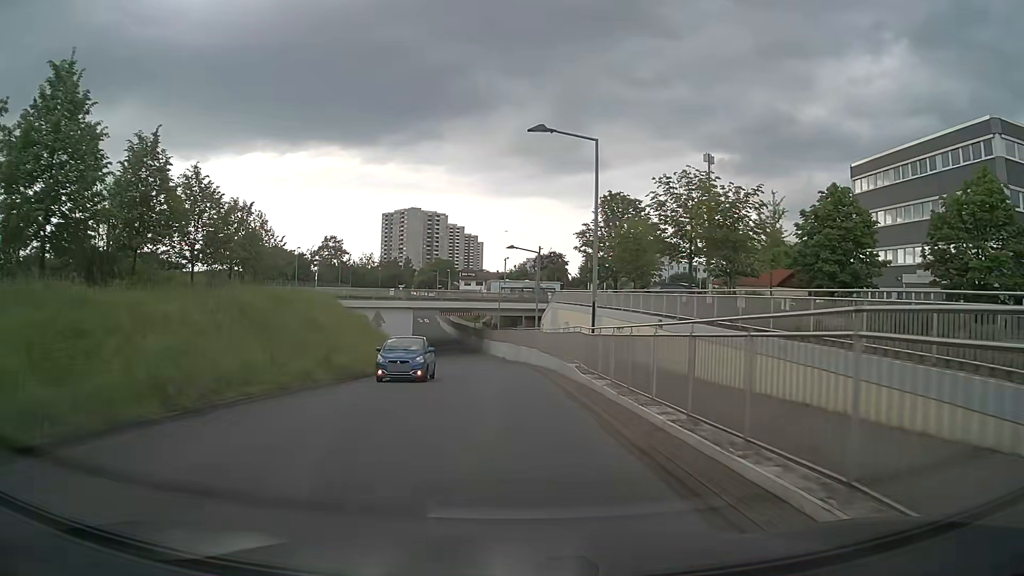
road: unclassified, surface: asphalt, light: Day
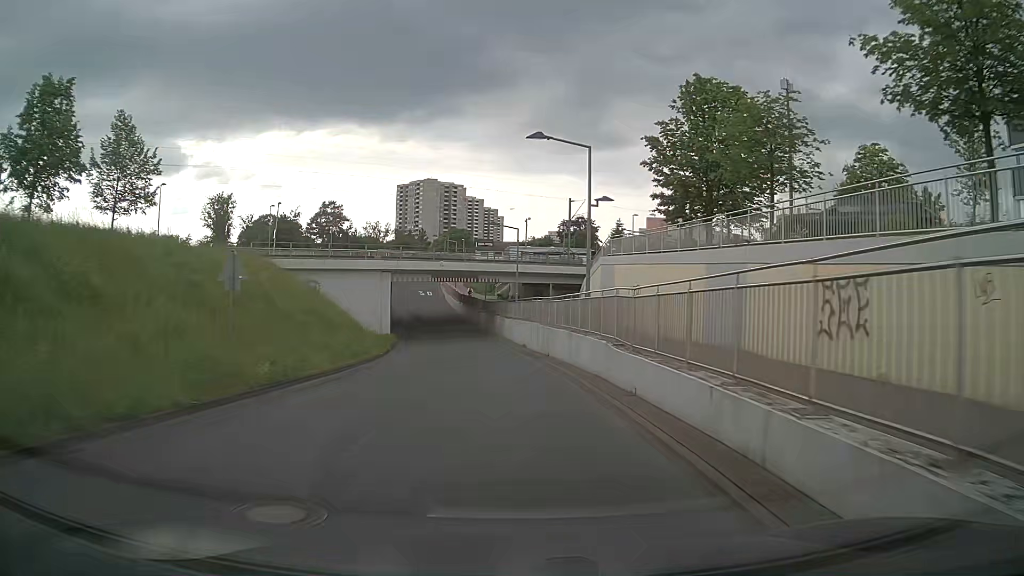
(-0.5, +21.1) m; -2°
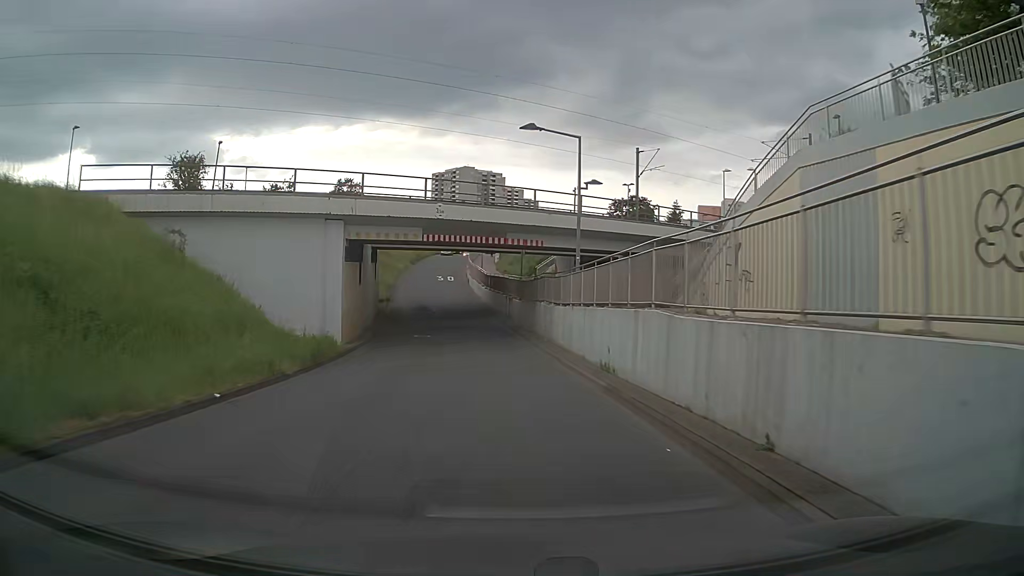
(-0.6, +21.0) m; -3°
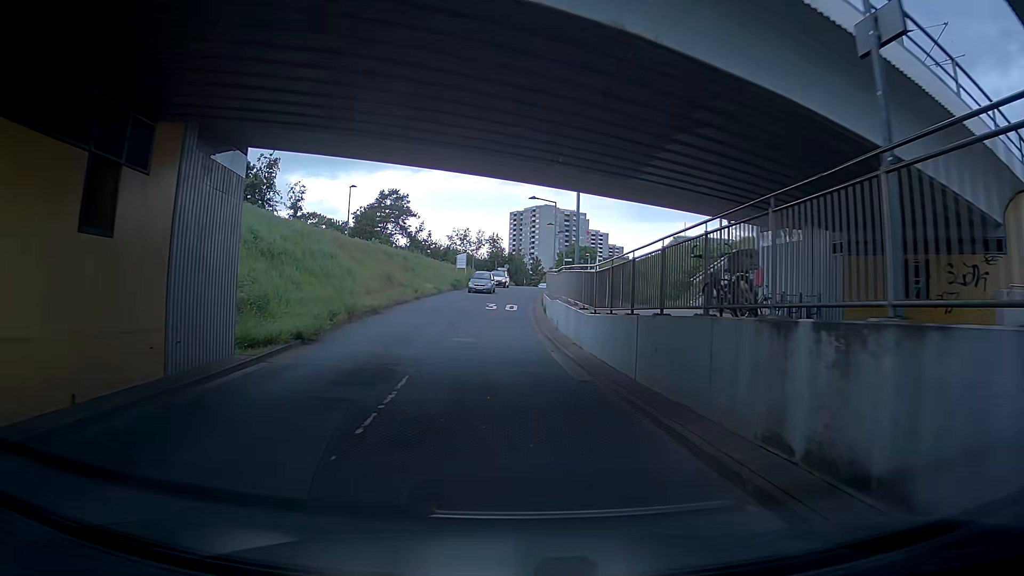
(-1.8, +33.4) m; -5°
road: residential
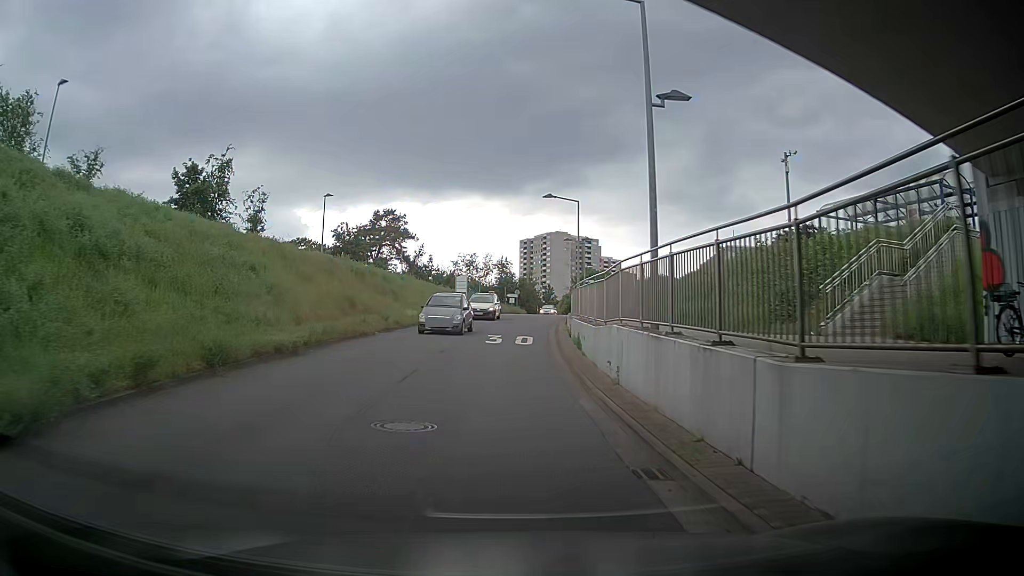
(+0.1, +11.9) m; -3°
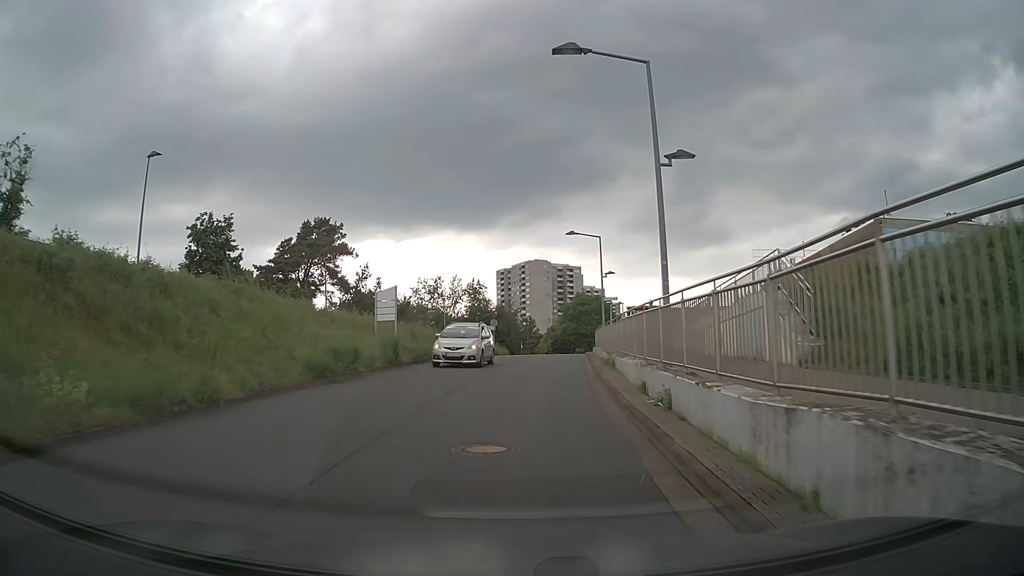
(+0.3, +25.4) m; +3°
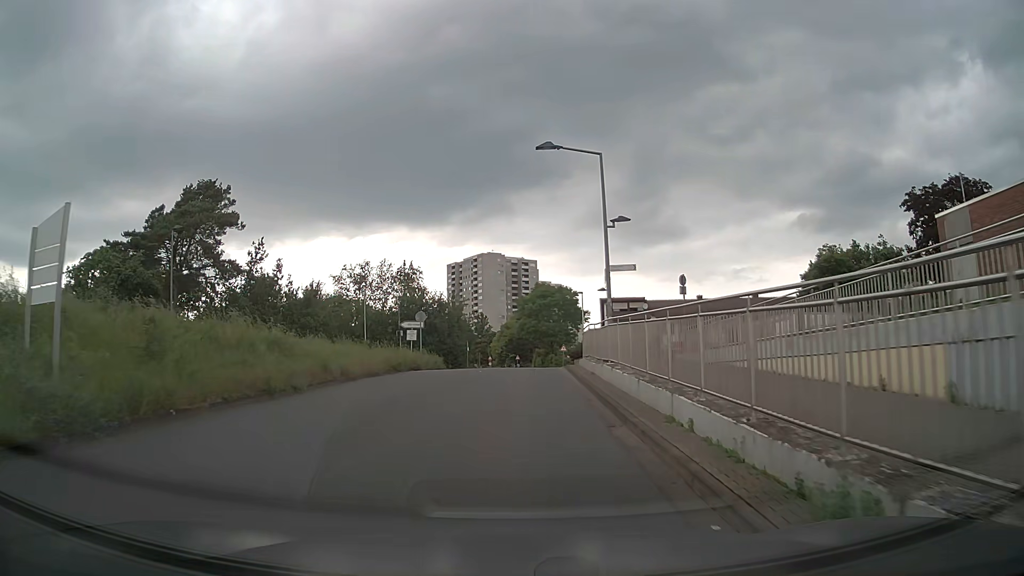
(+0.7, +19.5) m; +4°
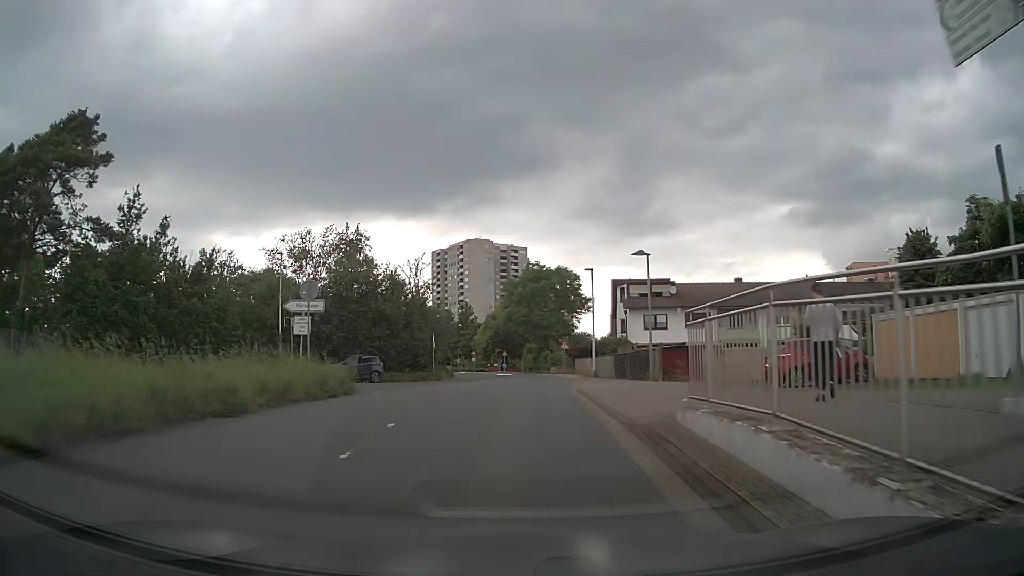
(+0.3, +18.9) m; 0°
(0, +10) (0, +20) (+1, +30) (+2, +40) (+2, +50) (+2, +60) (+2, +70) (0, +80) (-1, +90) (-3, +100) m
